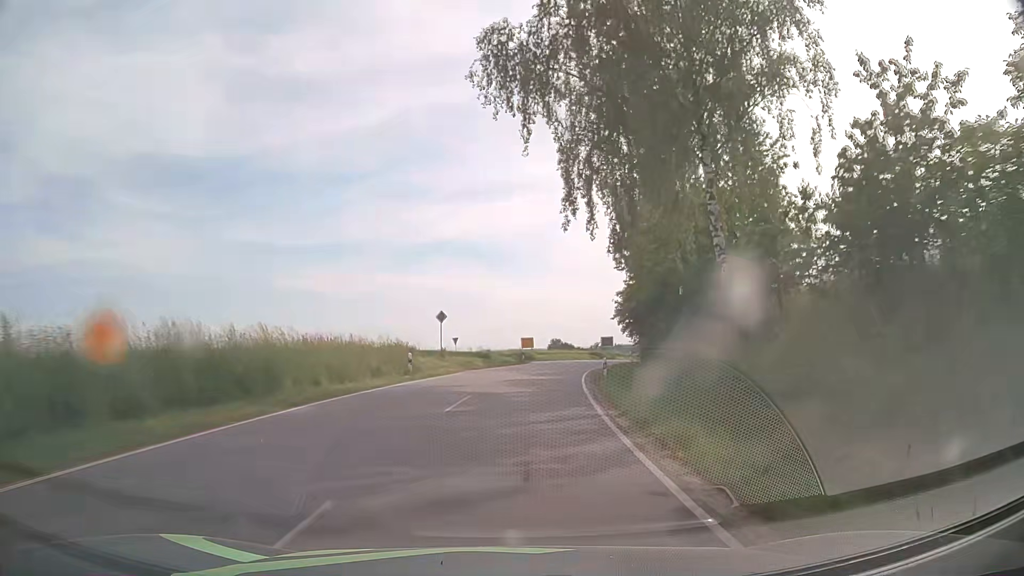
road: tertiary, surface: asphalt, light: Day
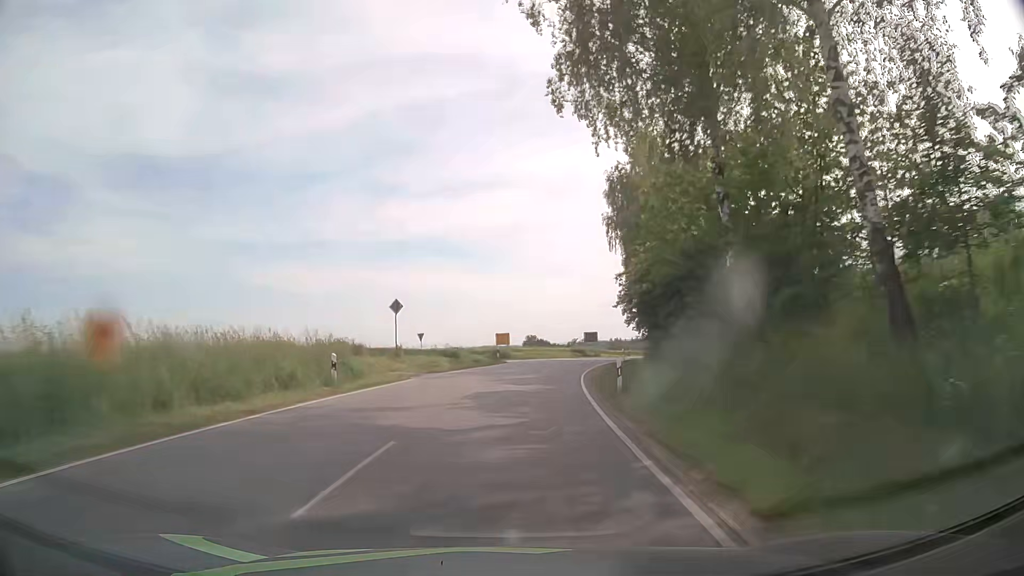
(+0.2, +8.5) m; +3°
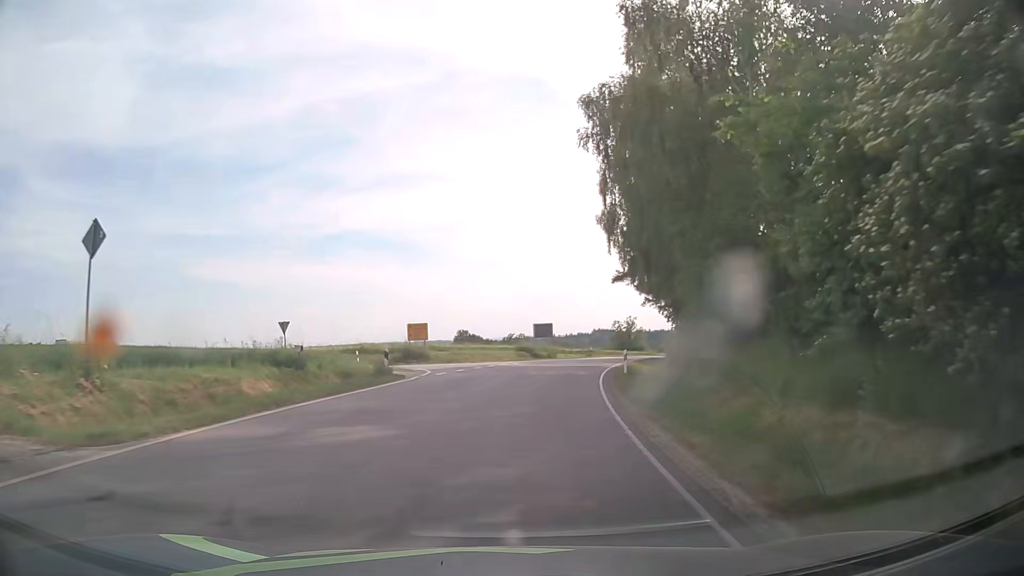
(+0.9, +23.0) m; +6°
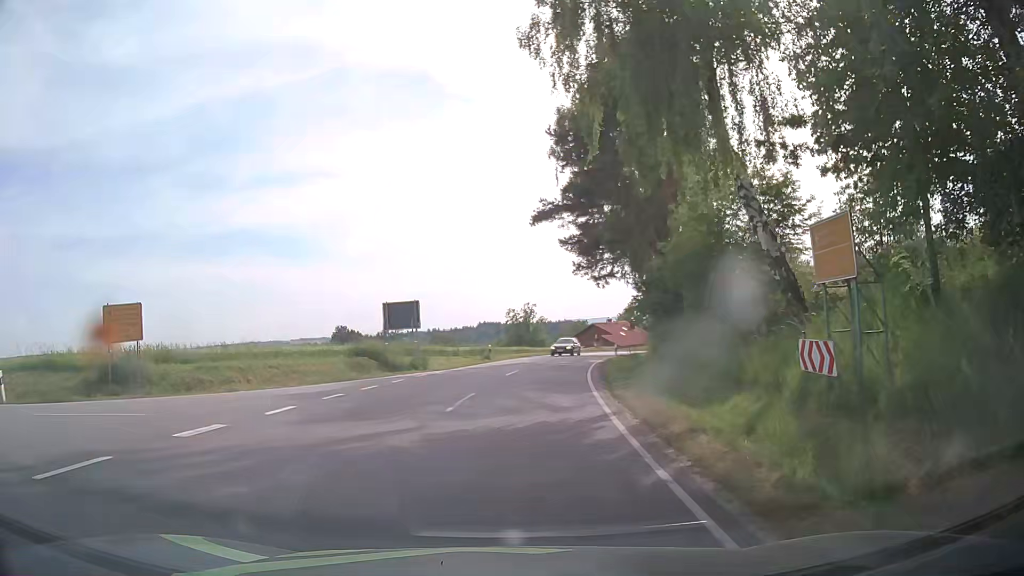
(+2.3, +27.6) m; +10°
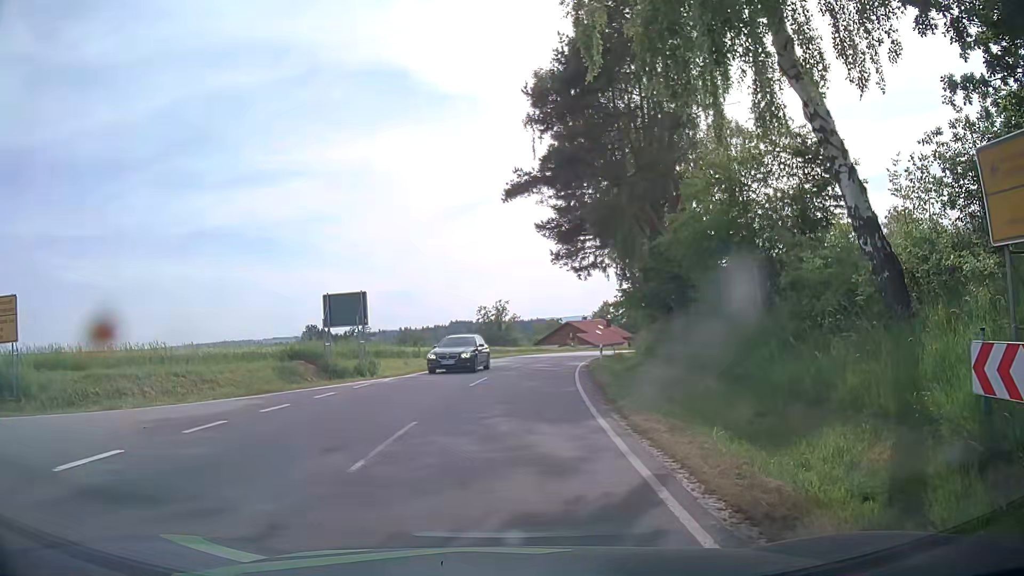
(0.0, +5.2) m; +2°
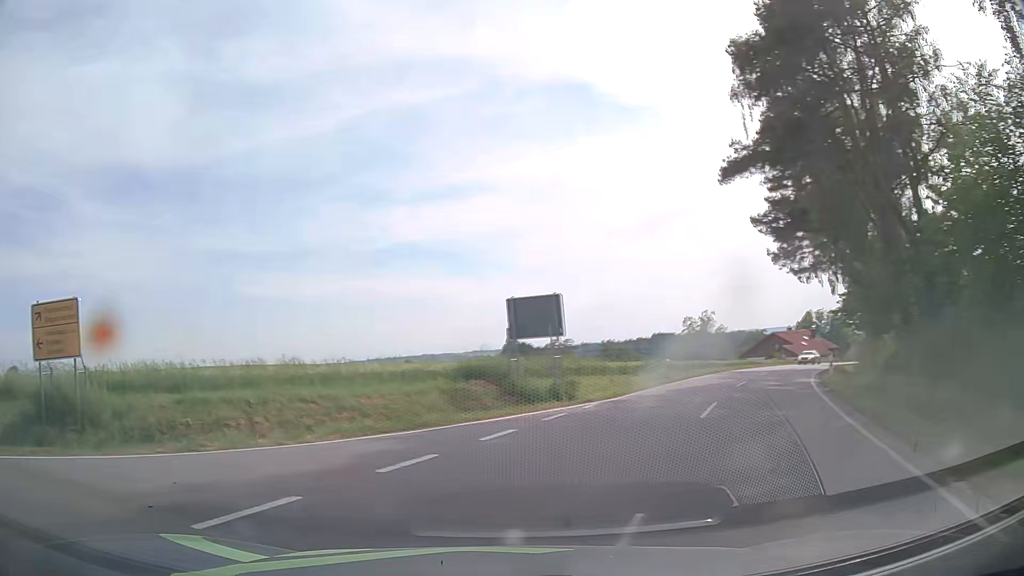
(-0.3, +5.1) m; -17°
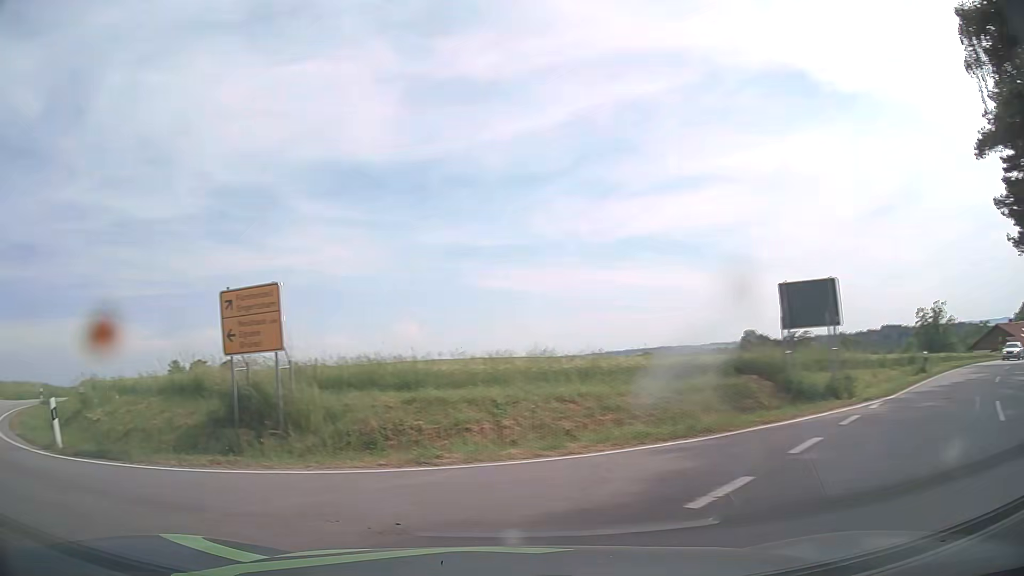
(-0.4, +2.3) m; -19°
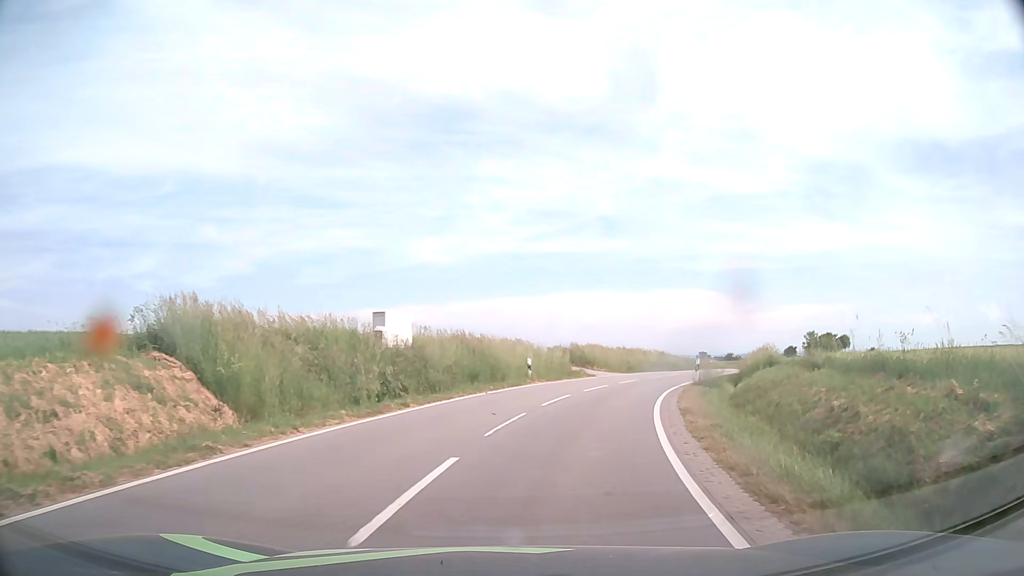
(-13.0, +12.6) m; -53°
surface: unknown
(+1, +10) (+3, +20) (+6, +29) (+9, +39) (+14, +48) (+18, +57) (+22, +66) (+27, +74) (+32, +83) (+37, +92) m
